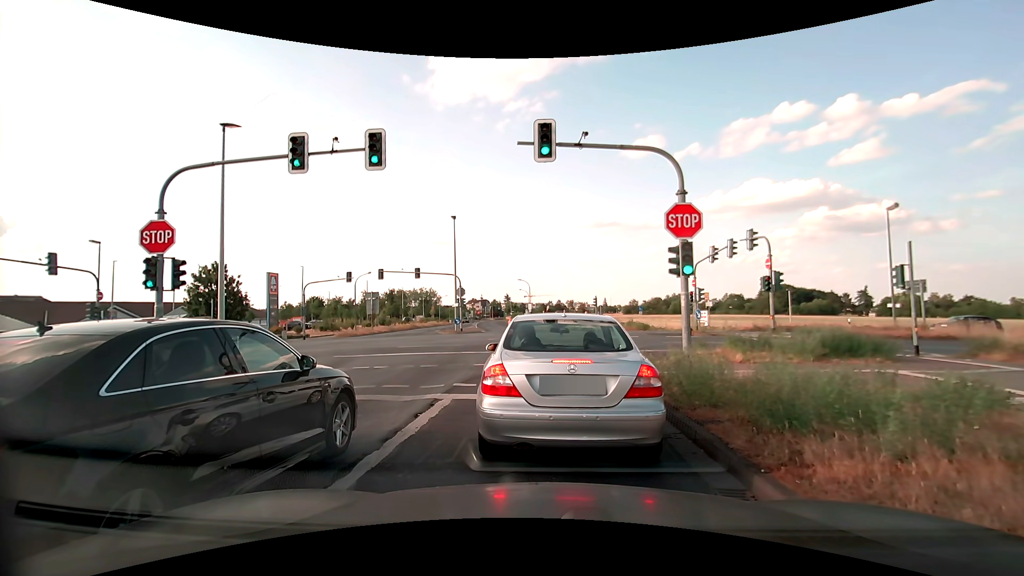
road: tertiary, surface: asphalt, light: Day
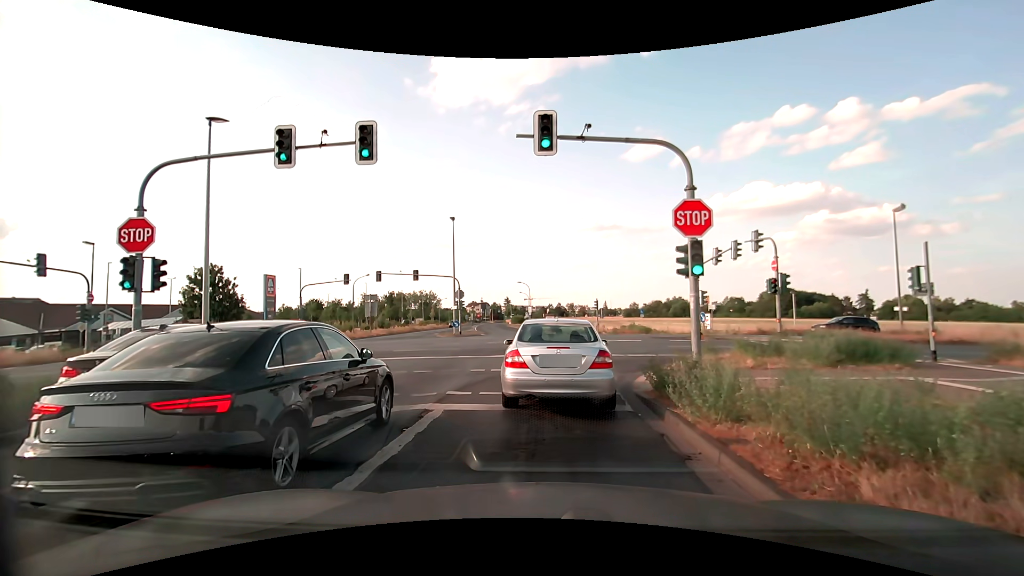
(0.0, +0.8) m; -1°
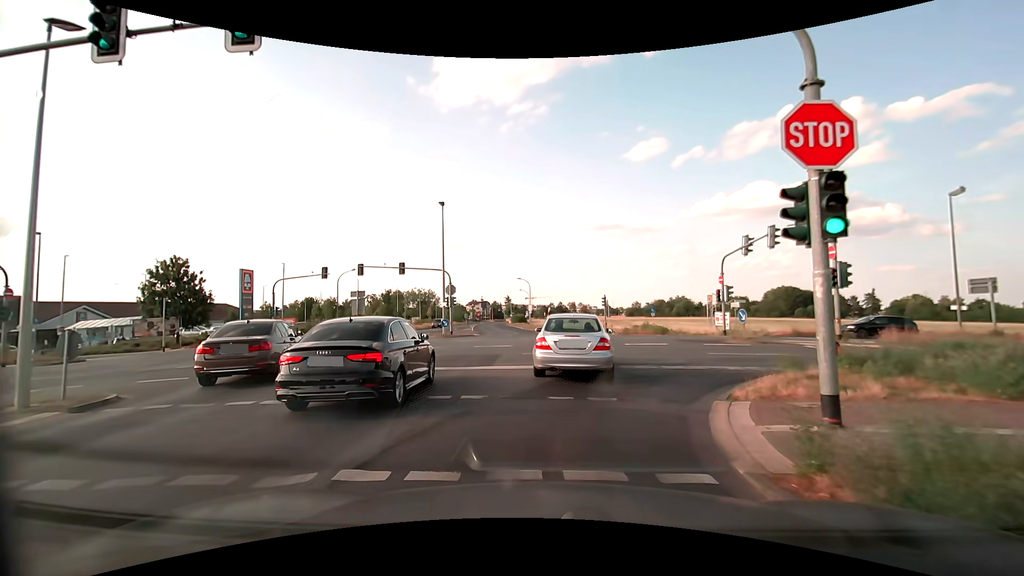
(+0.1, +5.5) m; 0°
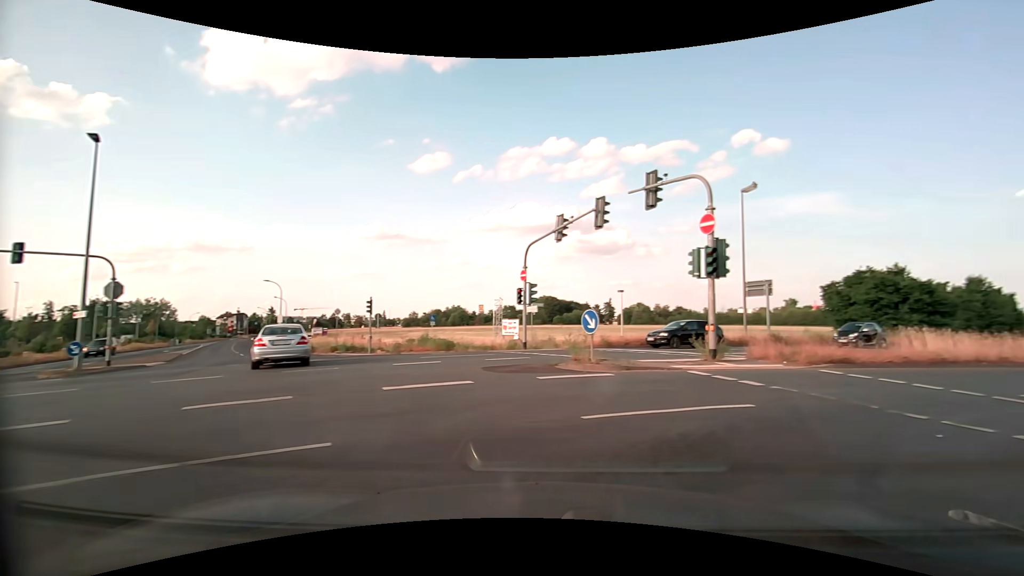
(+1.3, +11.5) m; +24°
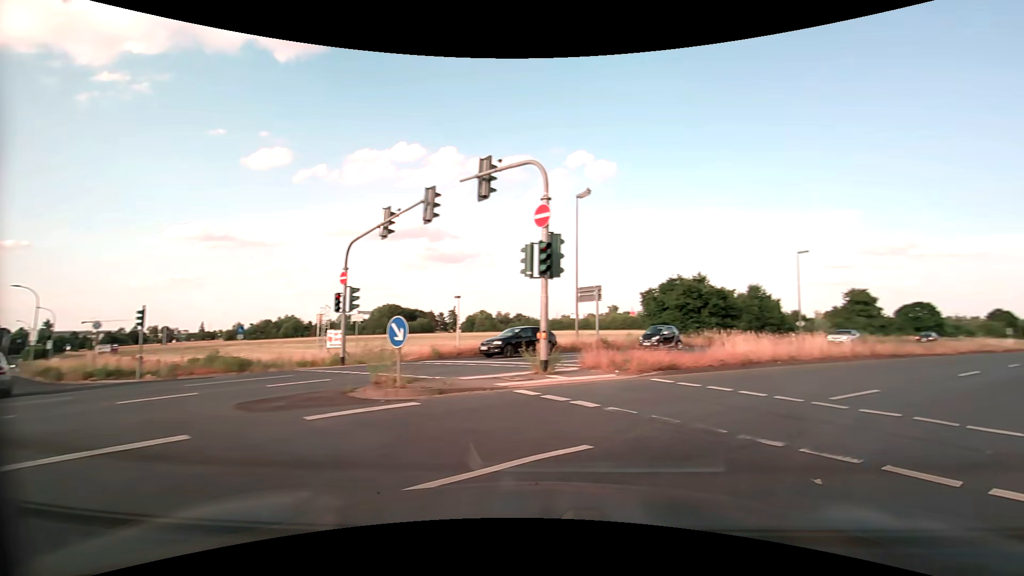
(+0.5, +2.9) m; +20°
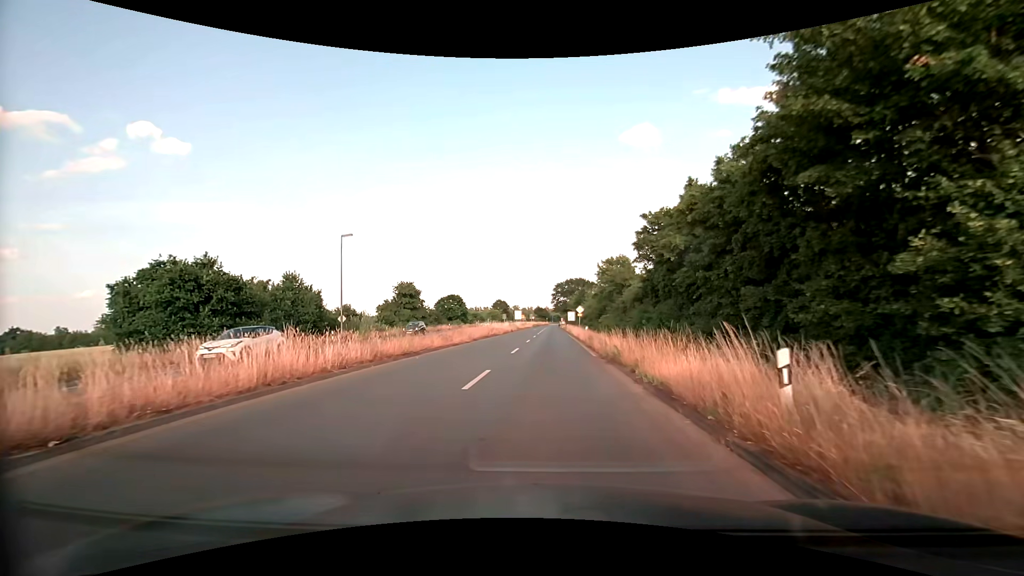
(+7.1, +11.6) m; +44°
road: primary
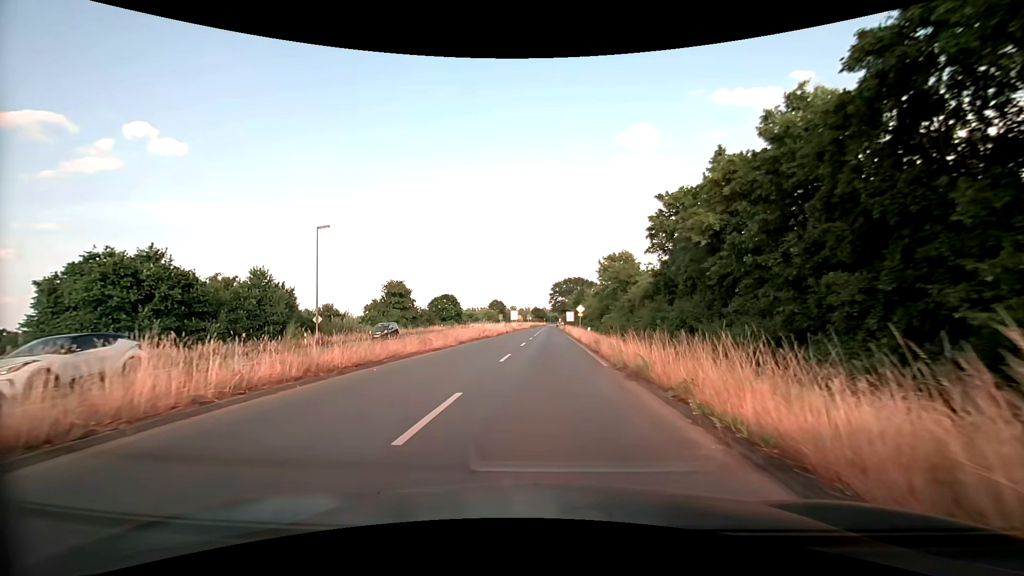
(0.0, +4.7) m; +1°
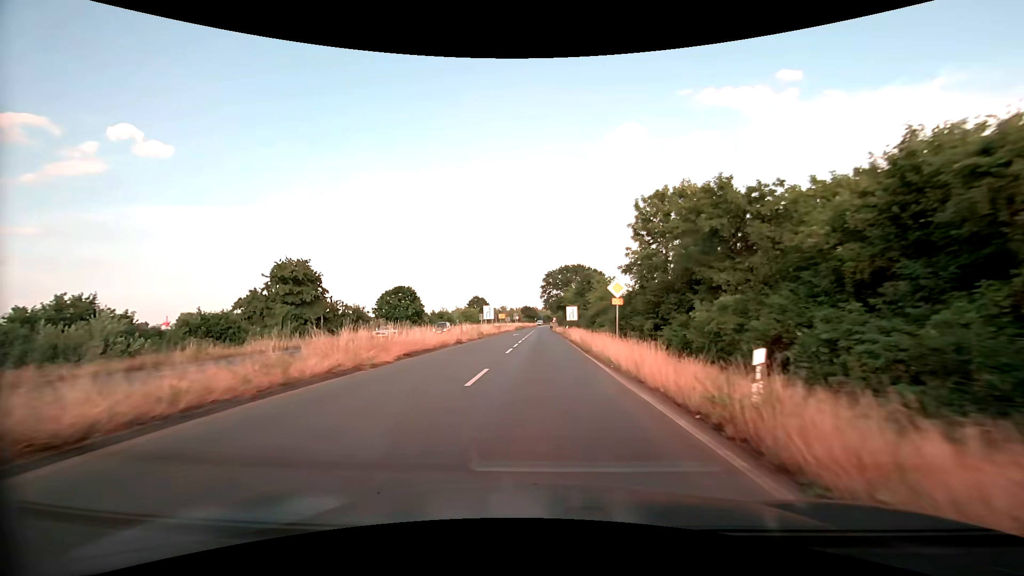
(+0.3, +31.5) m; +1°
